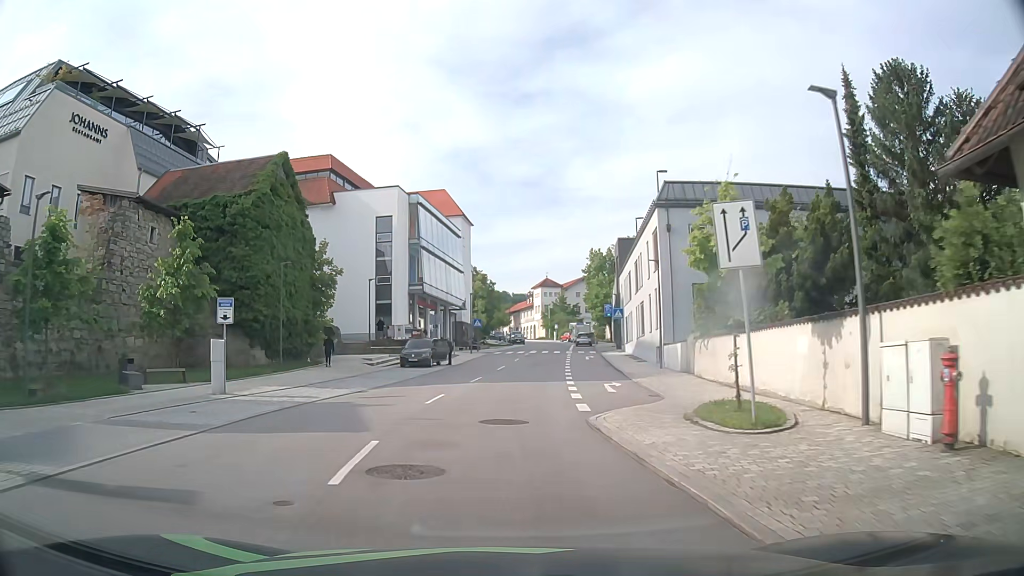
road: tertiary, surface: asphalt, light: Day
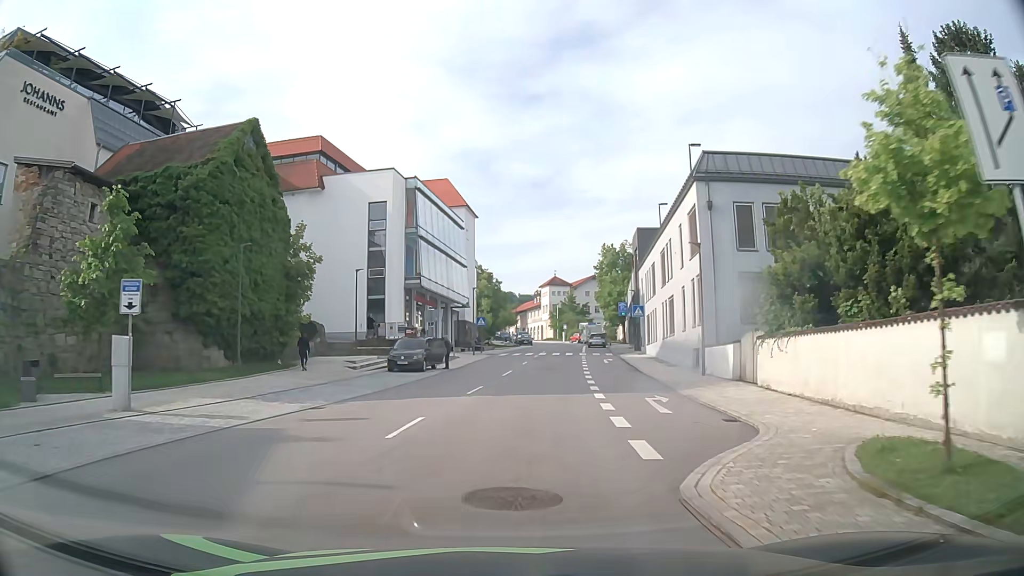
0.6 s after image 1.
(0.0, +6.0) m; 0°
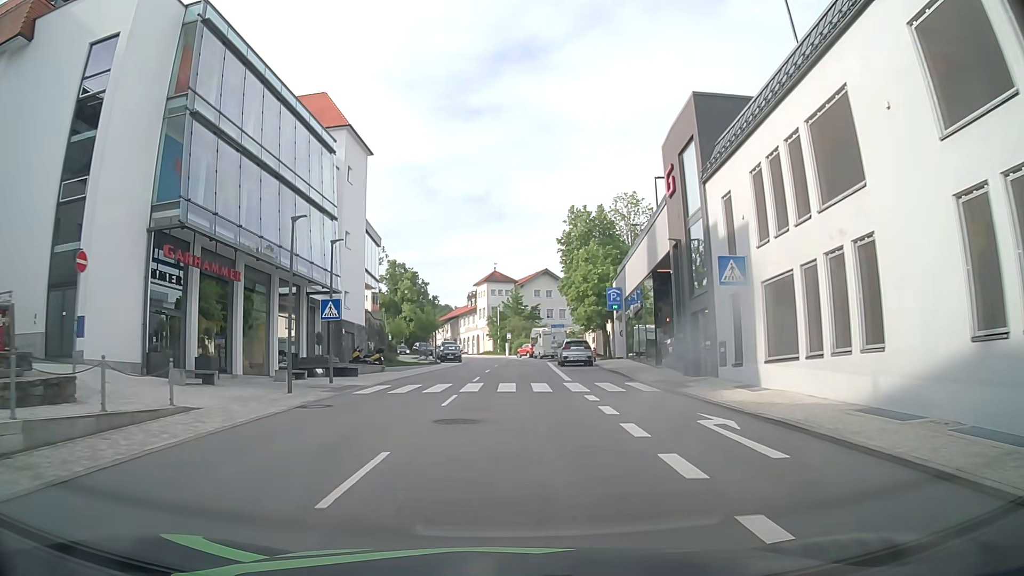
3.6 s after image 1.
(+1.7, +32.1) m; +6°
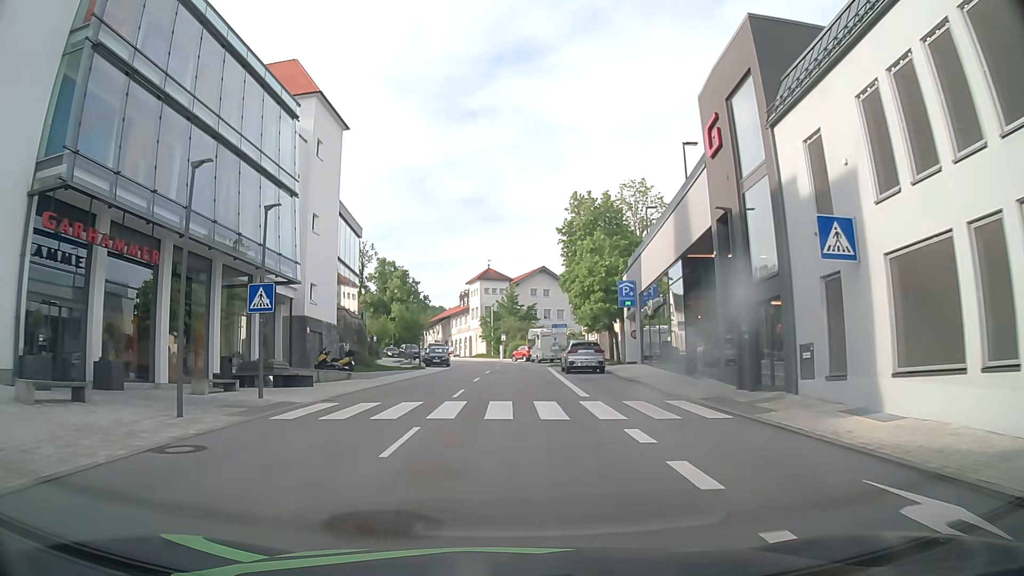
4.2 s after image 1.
(-0.1, +6.5) m; 0°
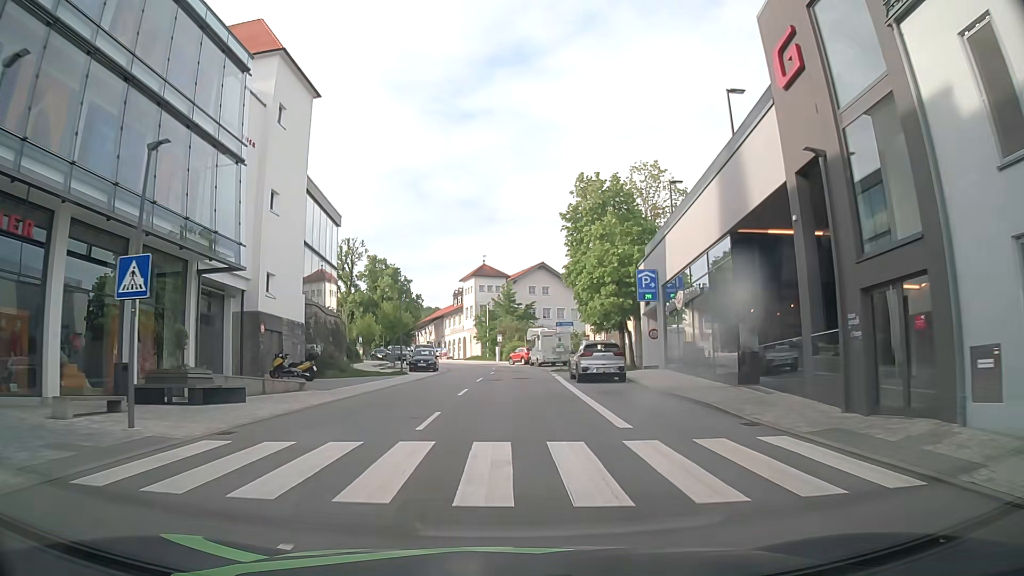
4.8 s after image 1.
(0.0, +6.4) m; 0°
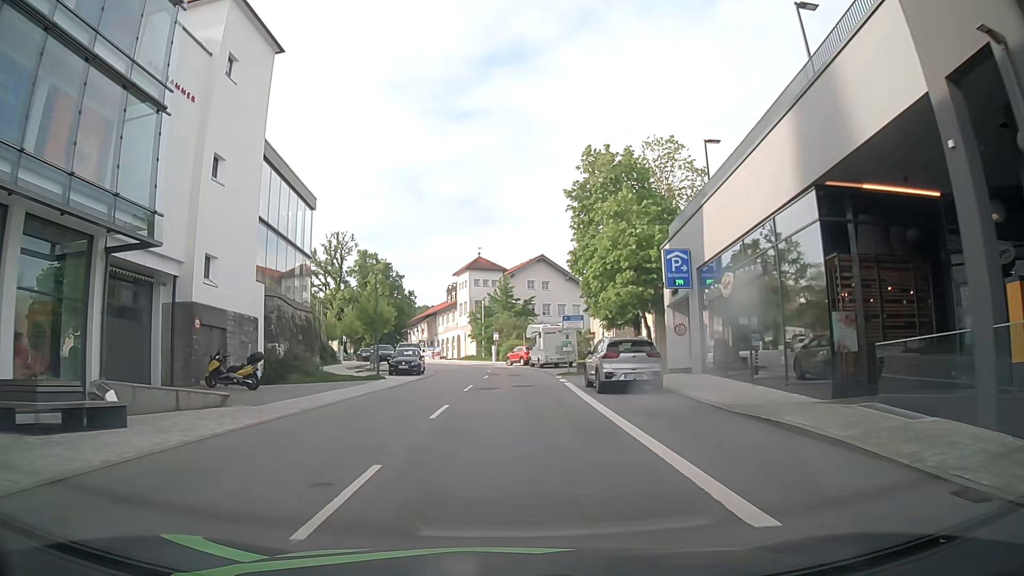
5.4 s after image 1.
(0.0, +6.3) m; 0°
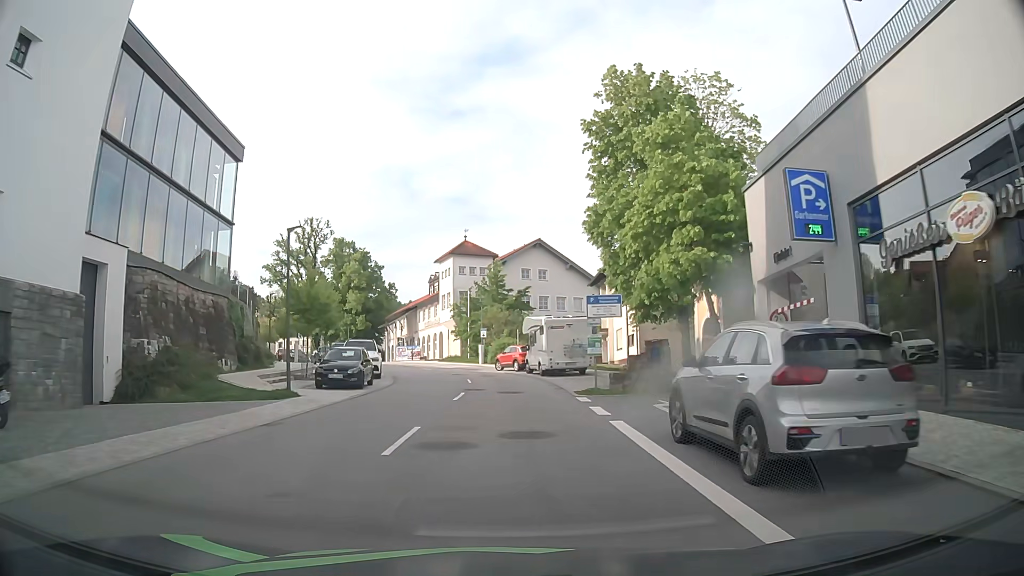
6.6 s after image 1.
(+0.1, +12.4) m; +1°
